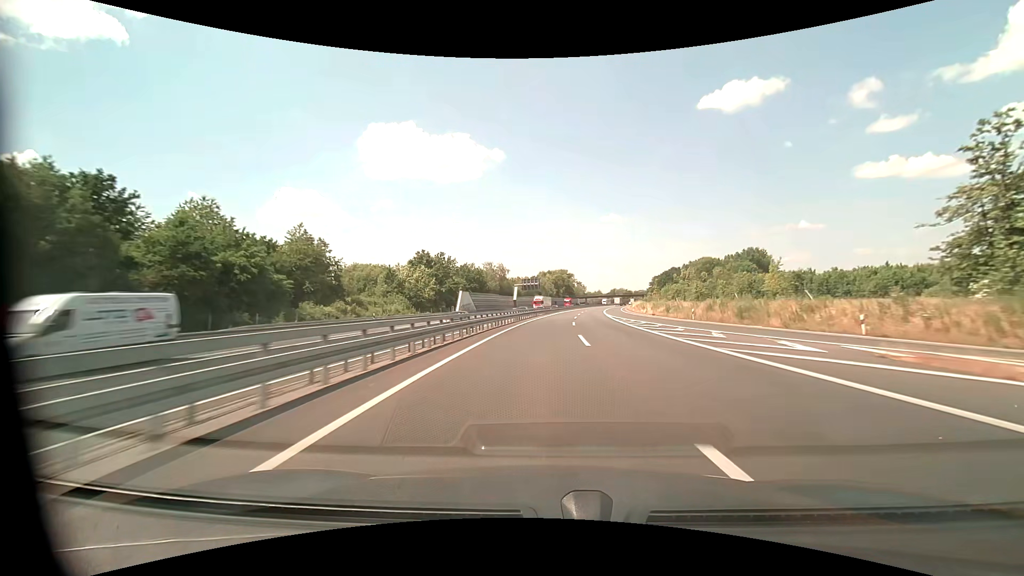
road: motorway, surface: asphalt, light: Day
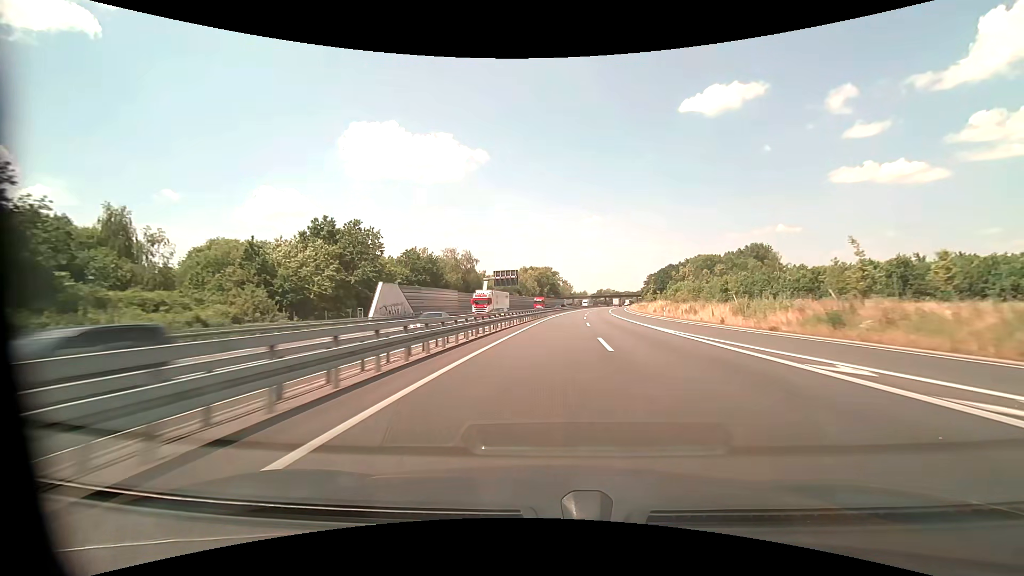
(+0.6, +38.4) m; +2°
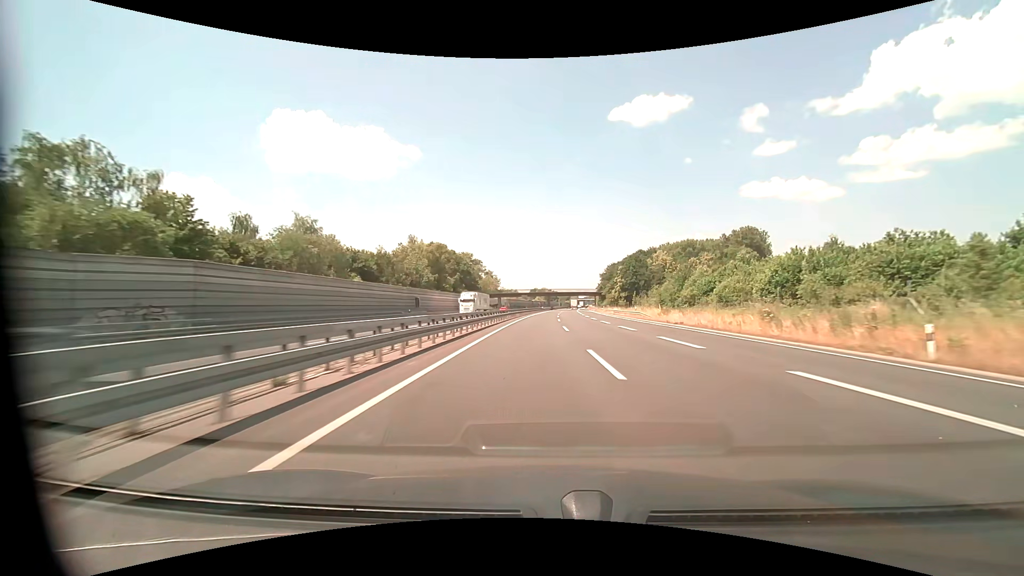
(+6.6, +96.4) m; +8°
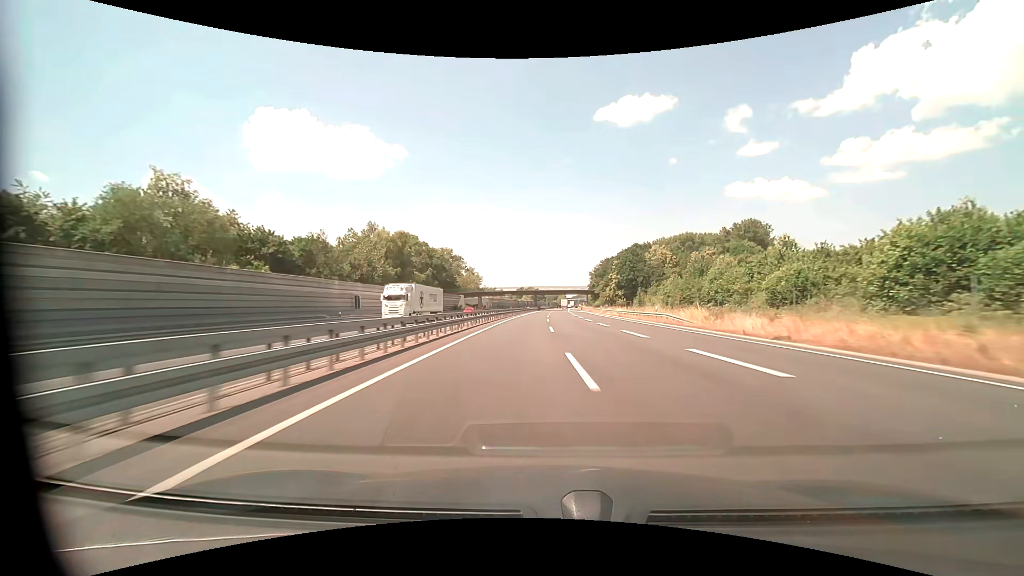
(+0.4, +19.4) m; +2°
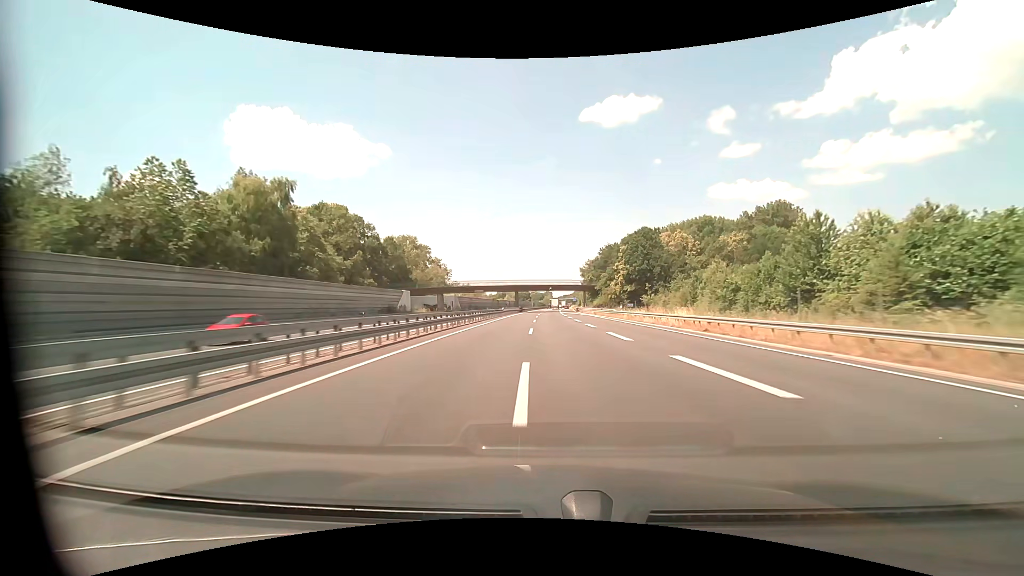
(+0.4, +38.8) m; +2°
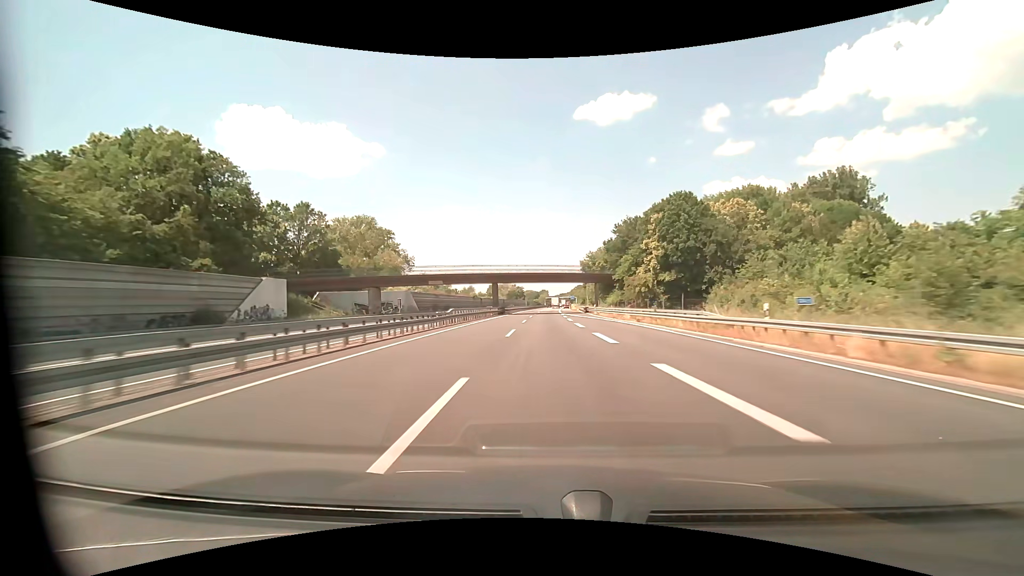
(+0.6, +38.8) m; +1°
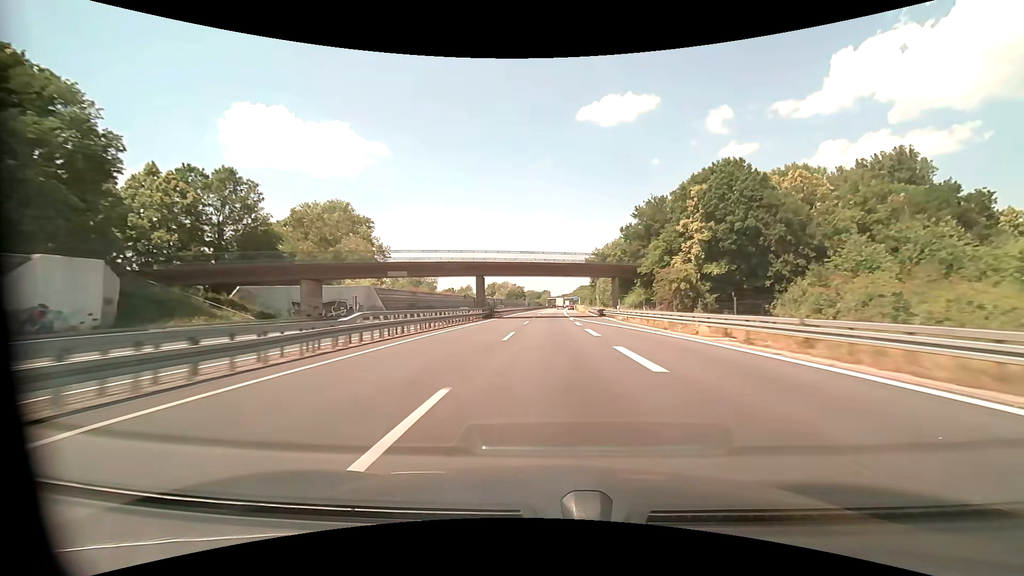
(-0.2, +19.4) m; -1°
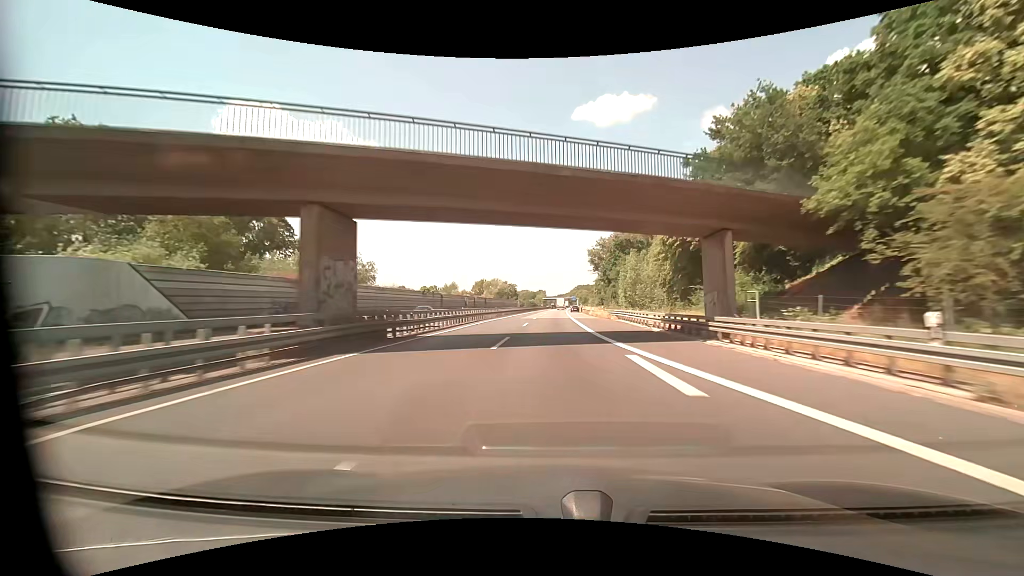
(+0.3, +38.7) m; +1°
(0, +10) (0, +20) (0, +30) (0, +40) (0, +50) (0, +60) (0, +70) (+1, +80) (+1, +90) (+1, +100) m
